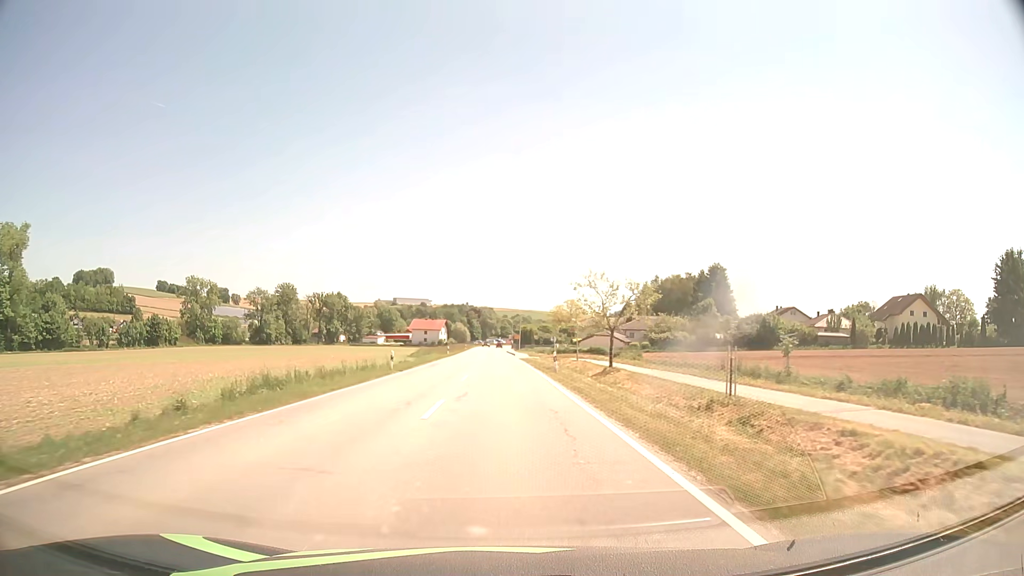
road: secondary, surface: asphalt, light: Day
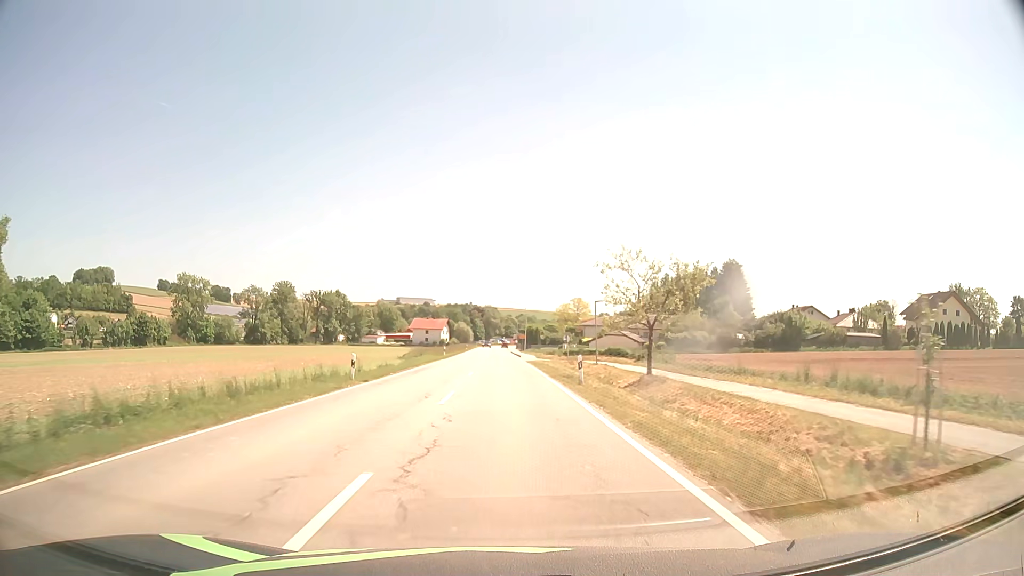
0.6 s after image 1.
(0.0, +9.1) m; 0°
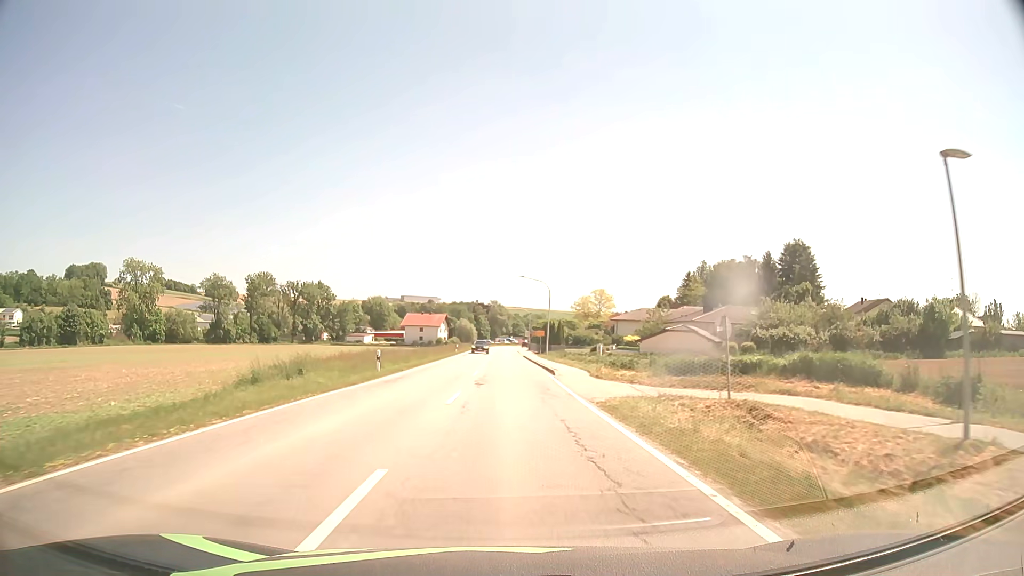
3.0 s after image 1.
(-0.3, +36.7) m; -1°
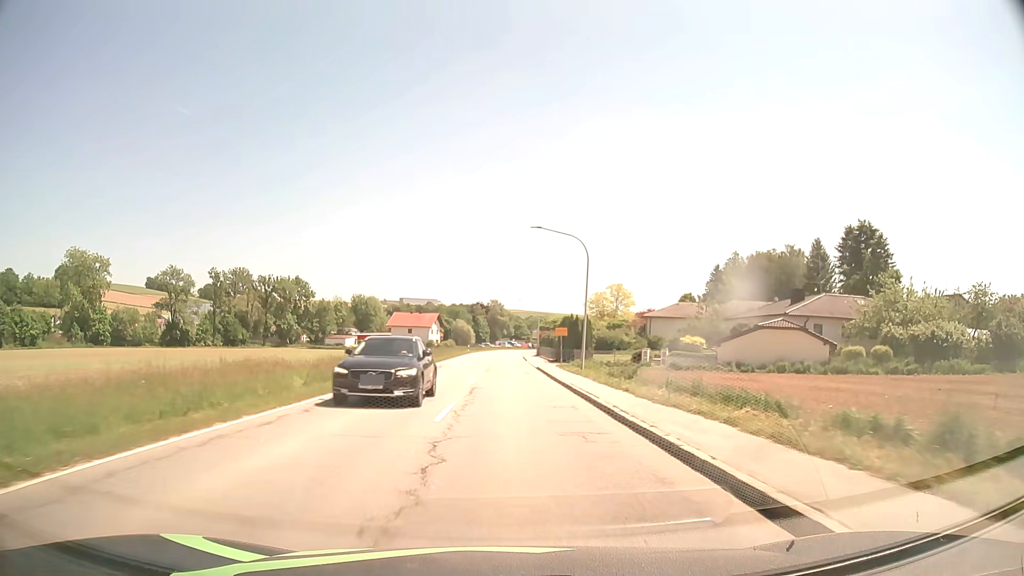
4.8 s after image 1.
(-0.1, +27.6) m; 0°
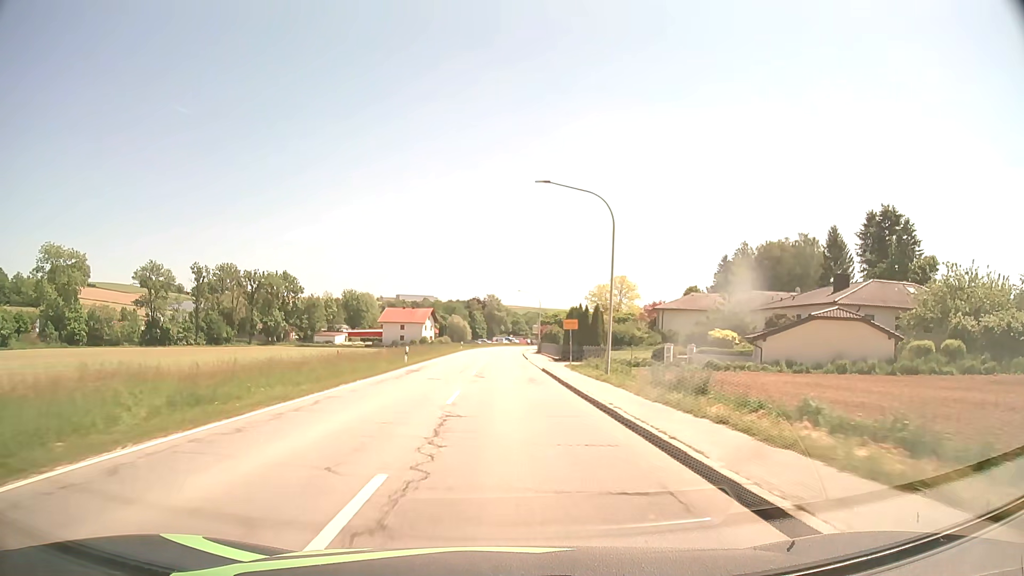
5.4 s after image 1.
(0.0, +9.1) m; 0°
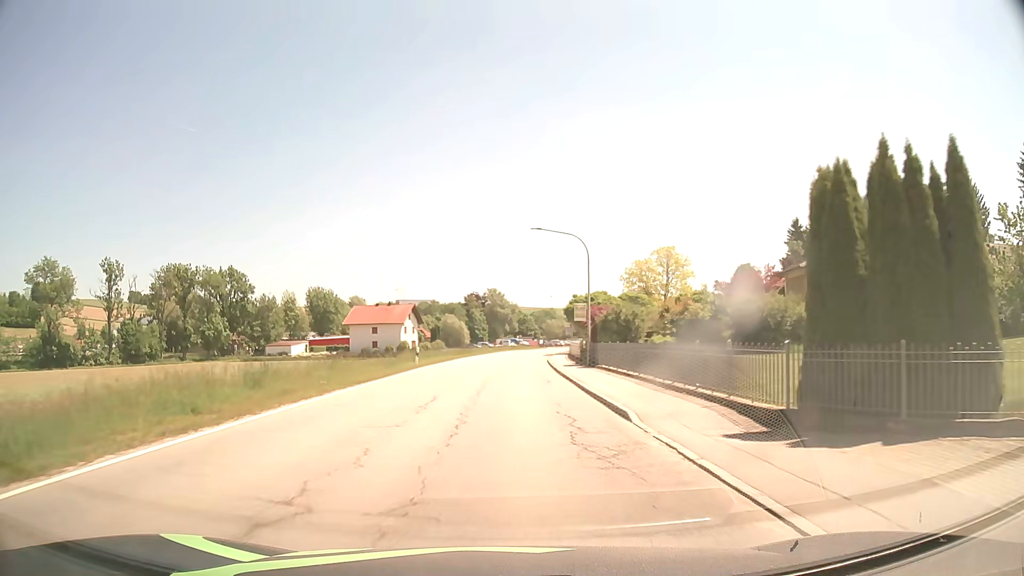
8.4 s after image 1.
(-0.1, +42.8) m; 0°
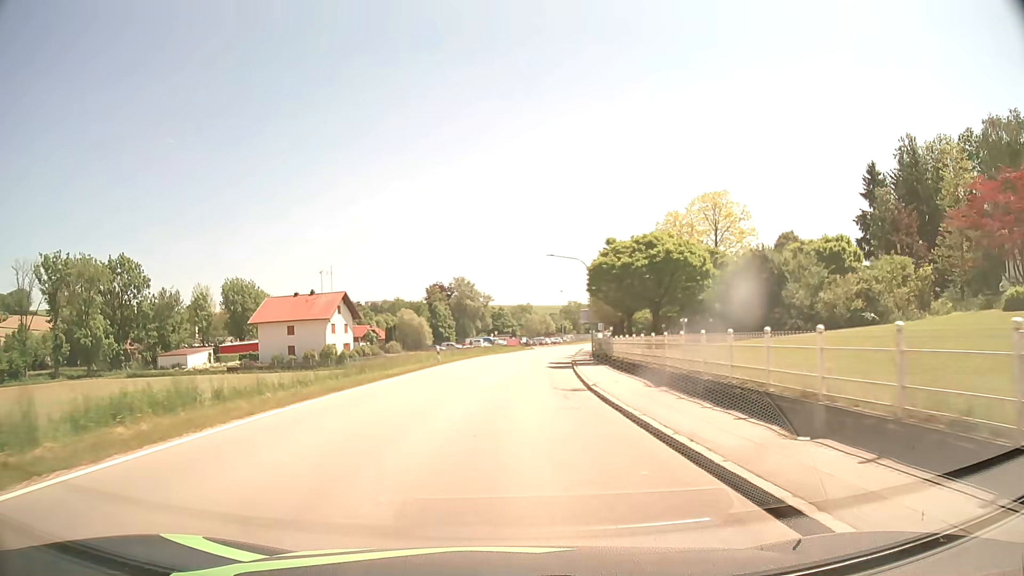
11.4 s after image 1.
(+0.4, +39.3) m; +2°
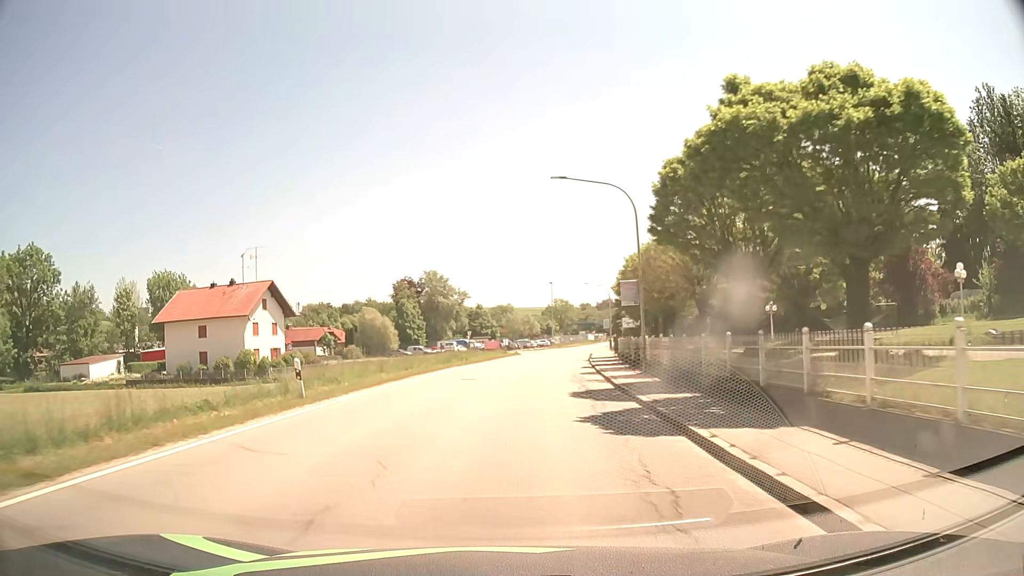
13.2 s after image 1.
(+0.3, +23.2) m; +2°
(0, +10) (0, +20) (+1, +30) (+2, +40) (+3, +50) (+5, +60) (+6, +70) (+8, +79) (+10, +89) (+12, +99) m
